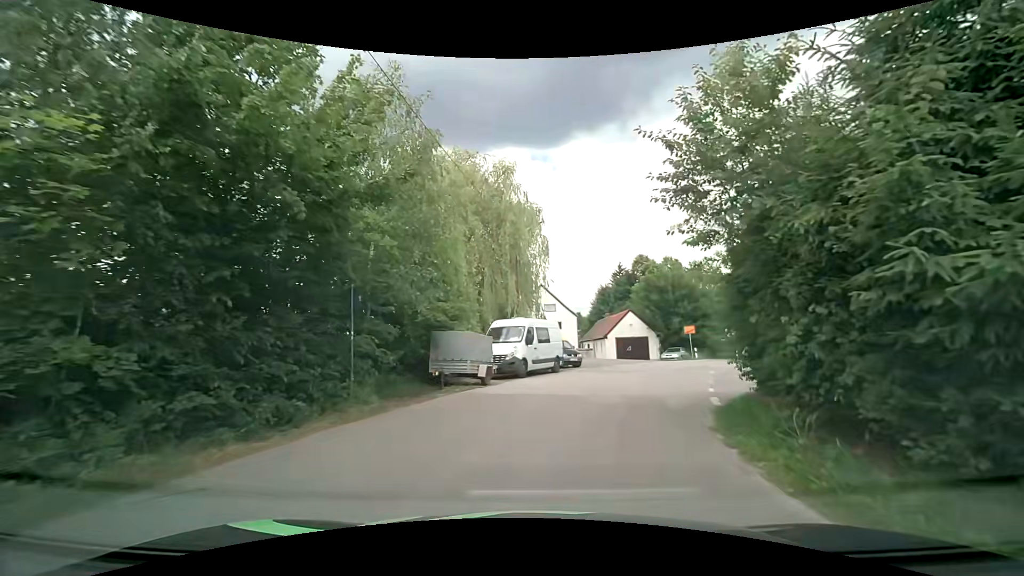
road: residential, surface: asphalt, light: Day
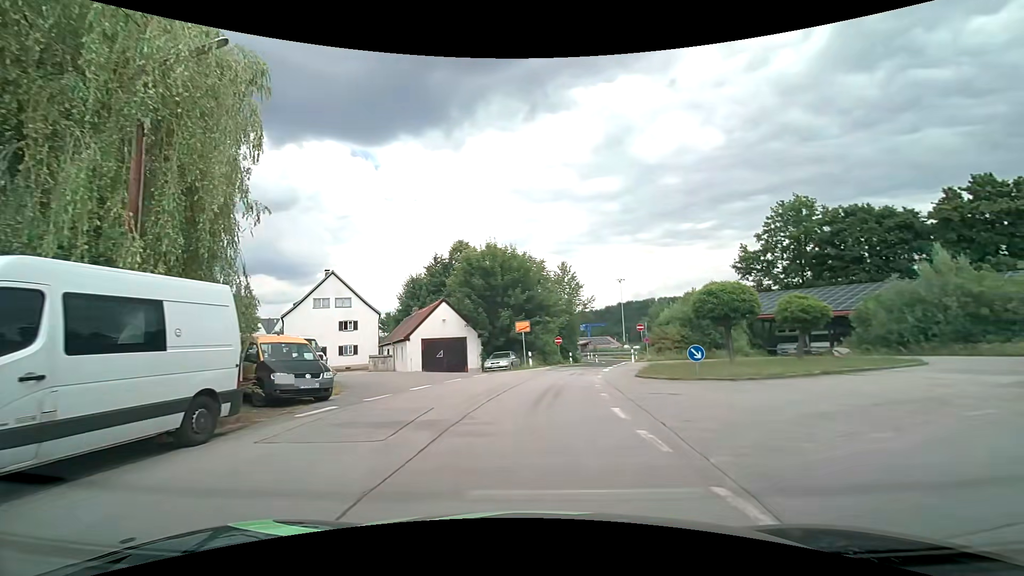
(+2.3, +14.7) m; +22°
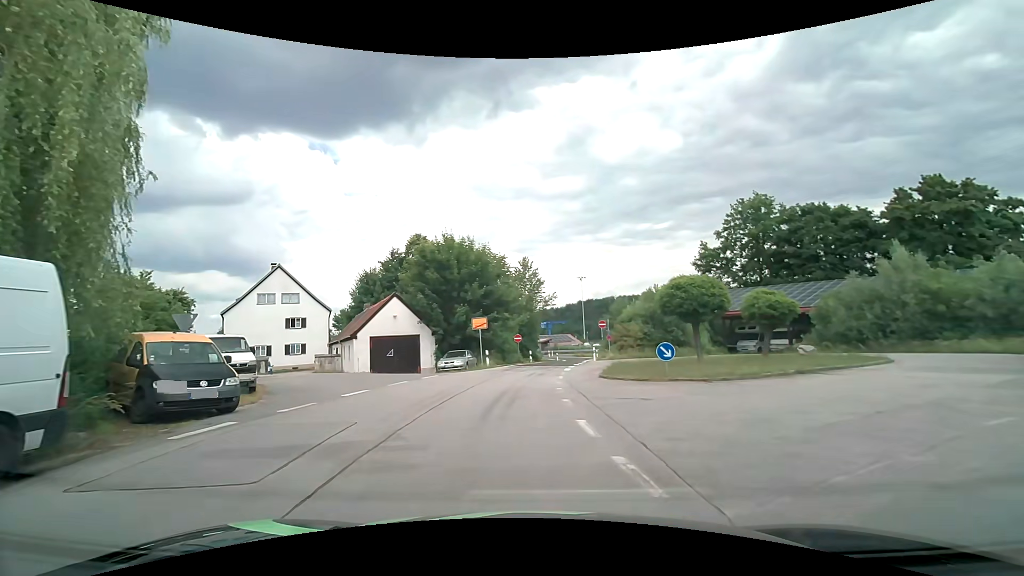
(0.0, +2.0) m; +3°
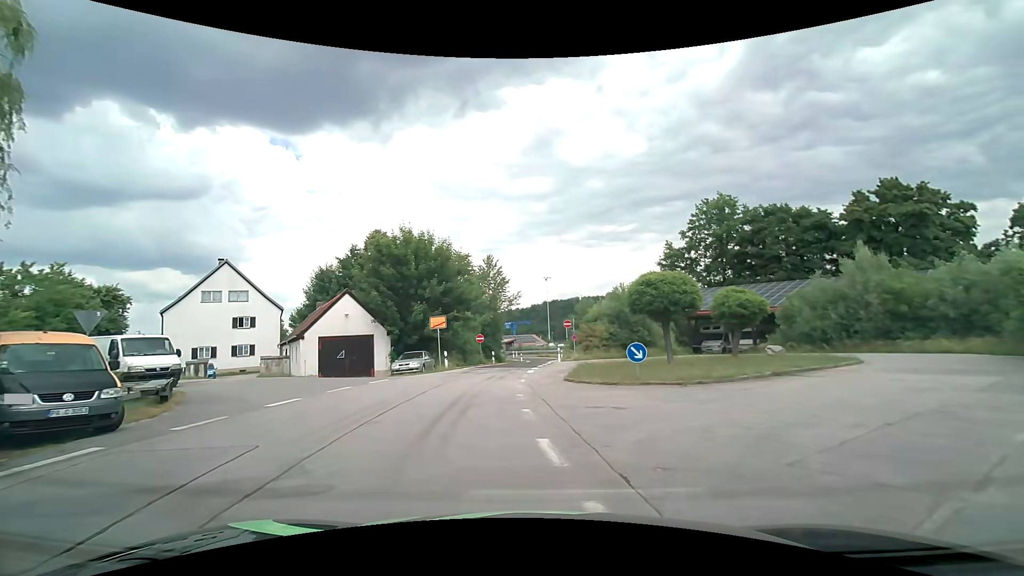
(+0.1, +1.7) m; +4°
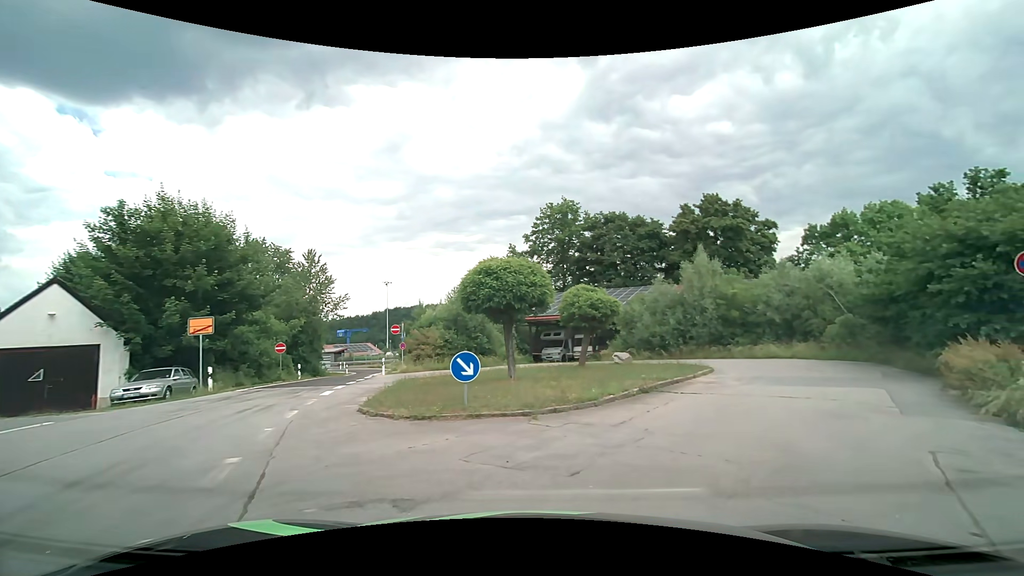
(+0.7, +5.6) m; +17°
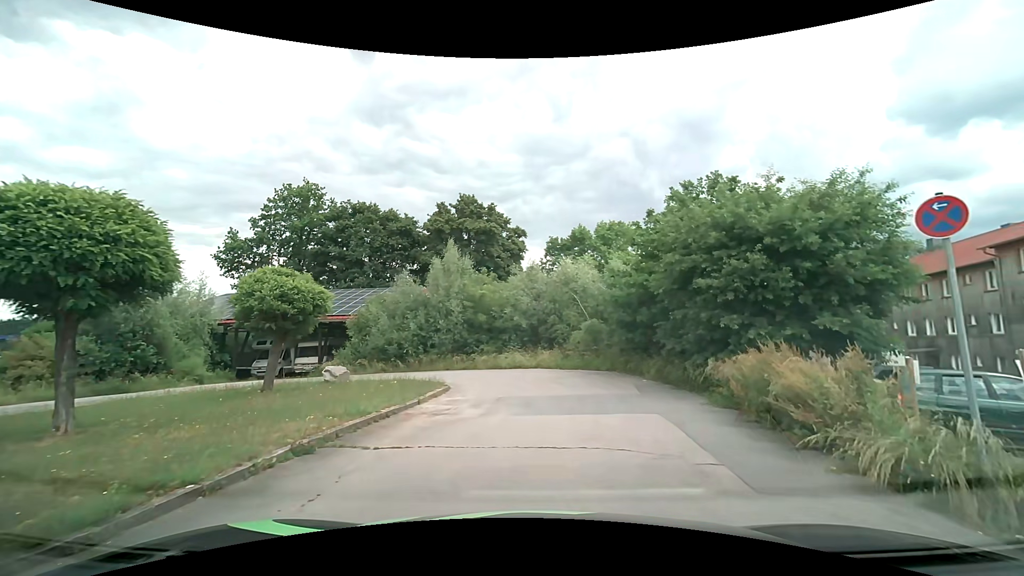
(+1.6, +6.1) m; +29°
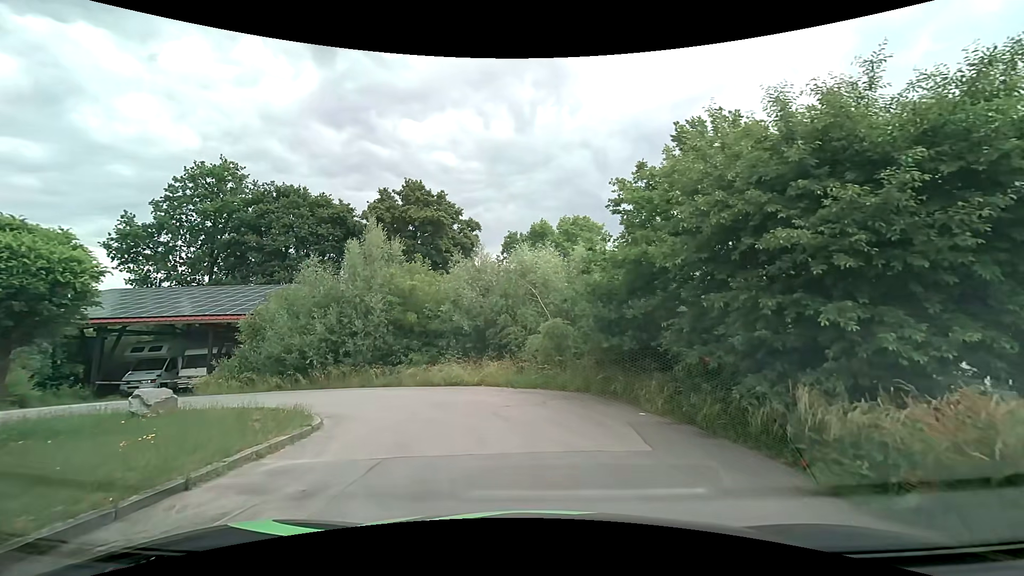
(+0.4, +6.1) m; +3°
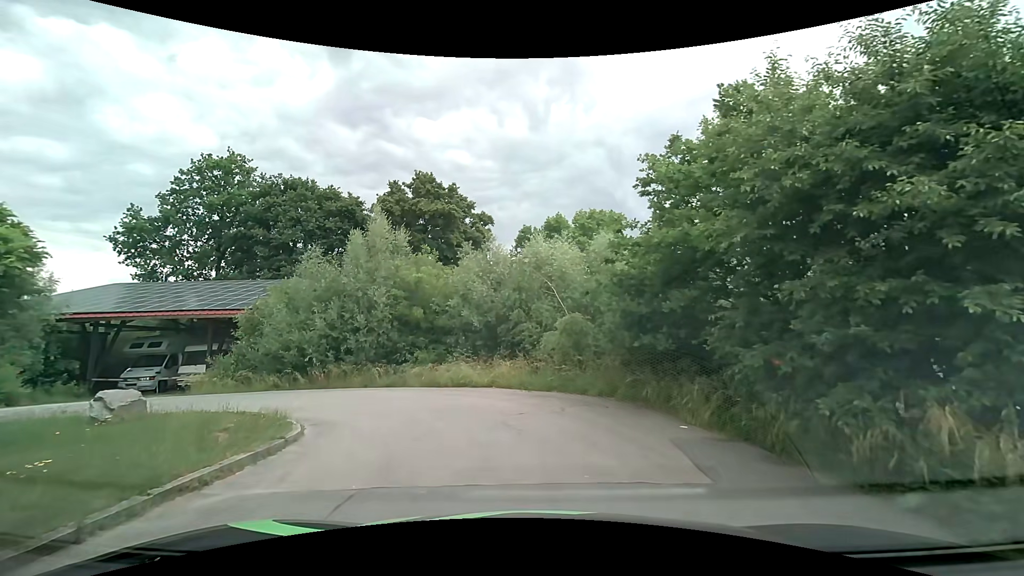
(0.0, +1.5) m; -1°
